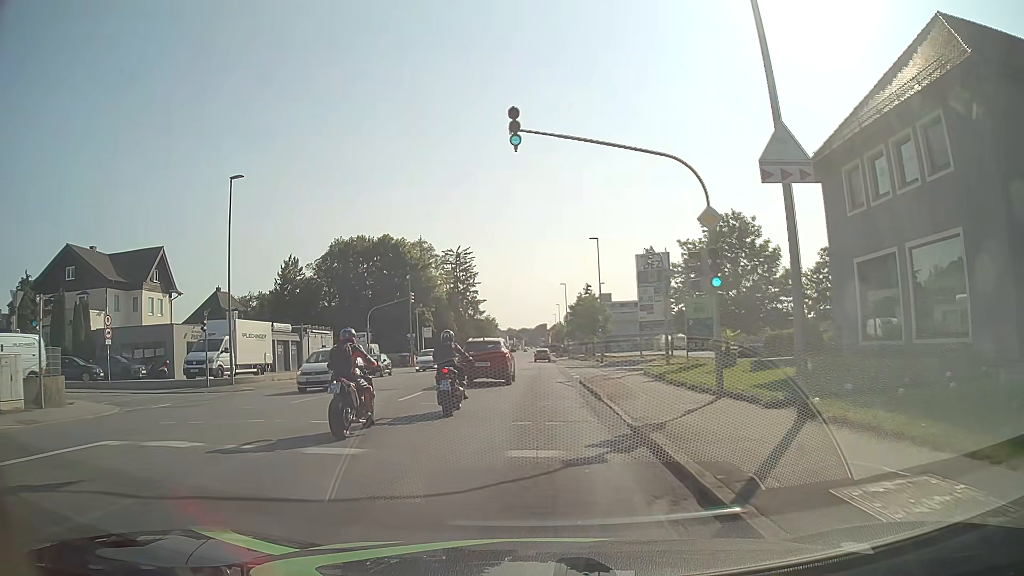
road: tertiary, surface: asphalt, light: Day
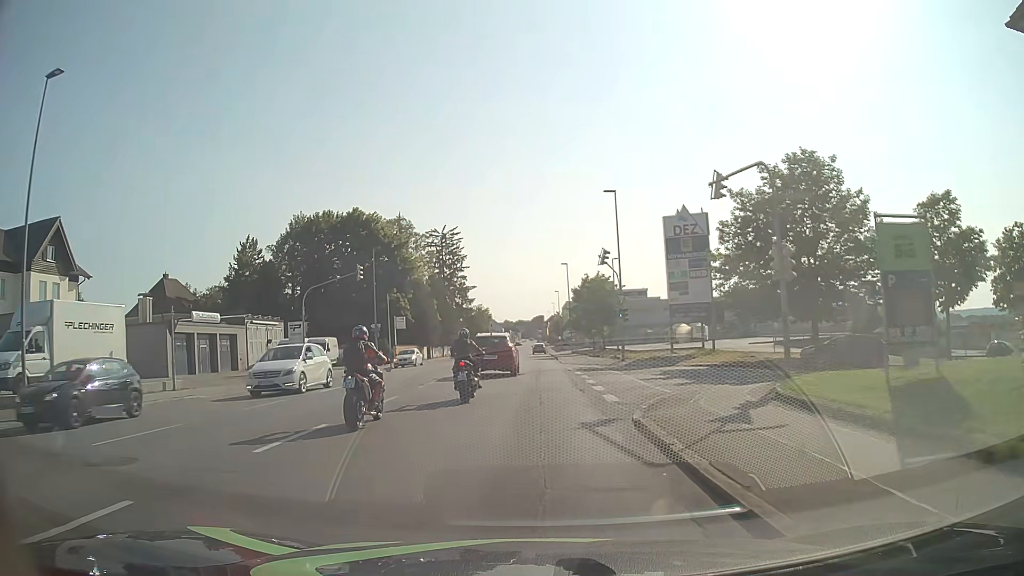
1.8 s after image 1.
(+0.1, +15.3) m; 0°
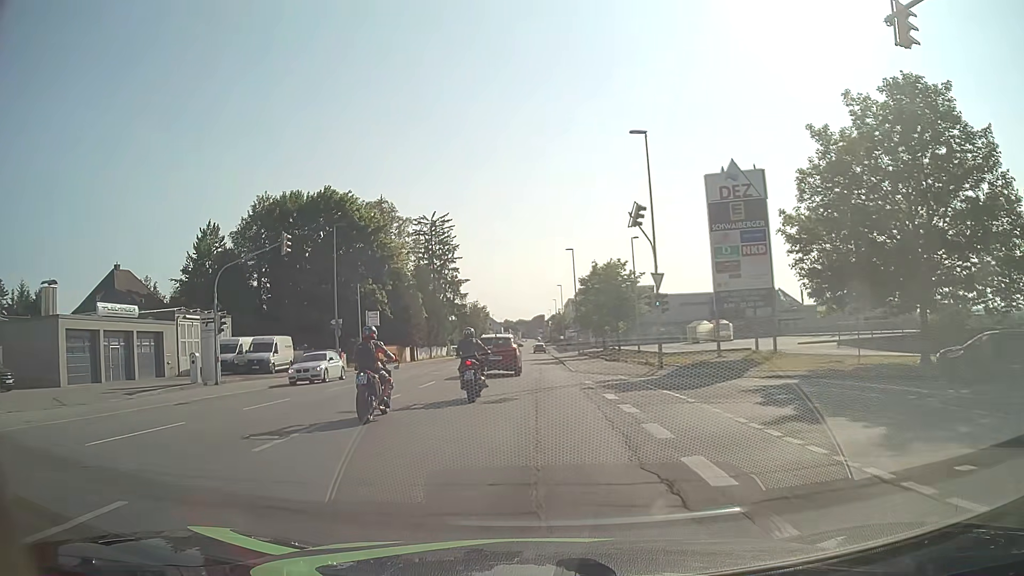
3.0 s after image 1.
(+0.1, +12.1) m; 0°
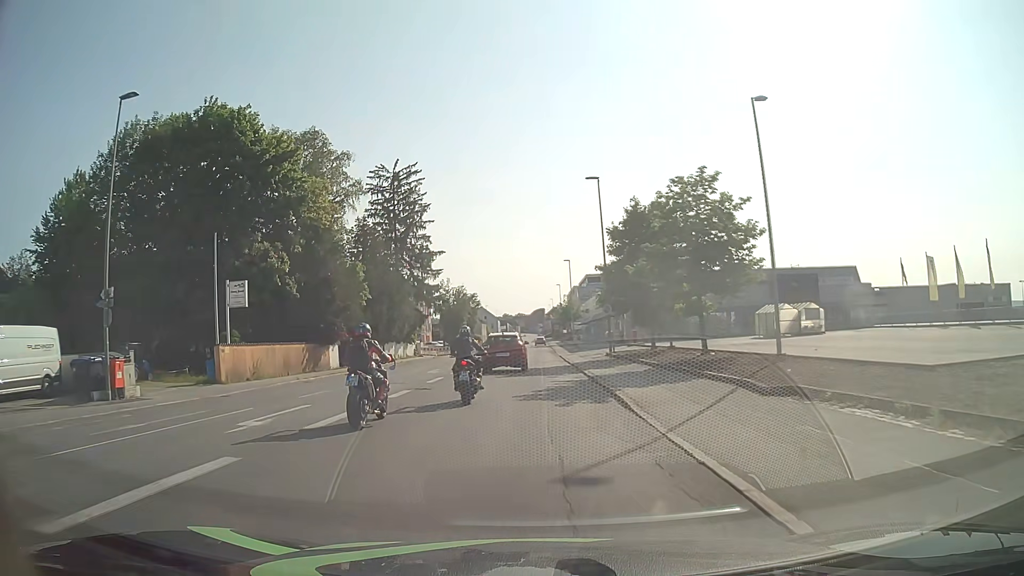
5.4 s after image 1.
(0.0, +27.5) m; 0°
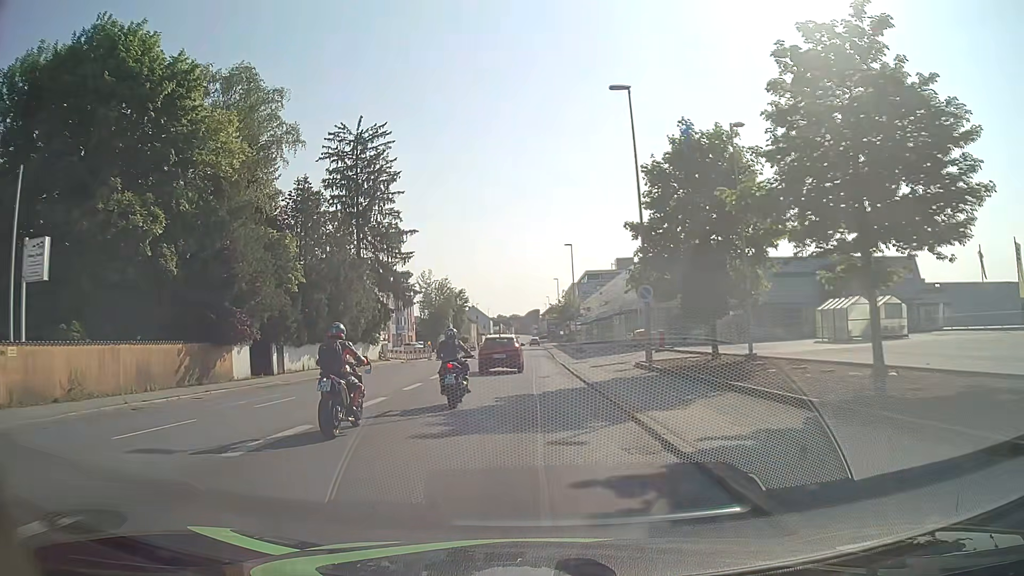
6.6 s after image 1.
(0.0, +14.7) m; 0°
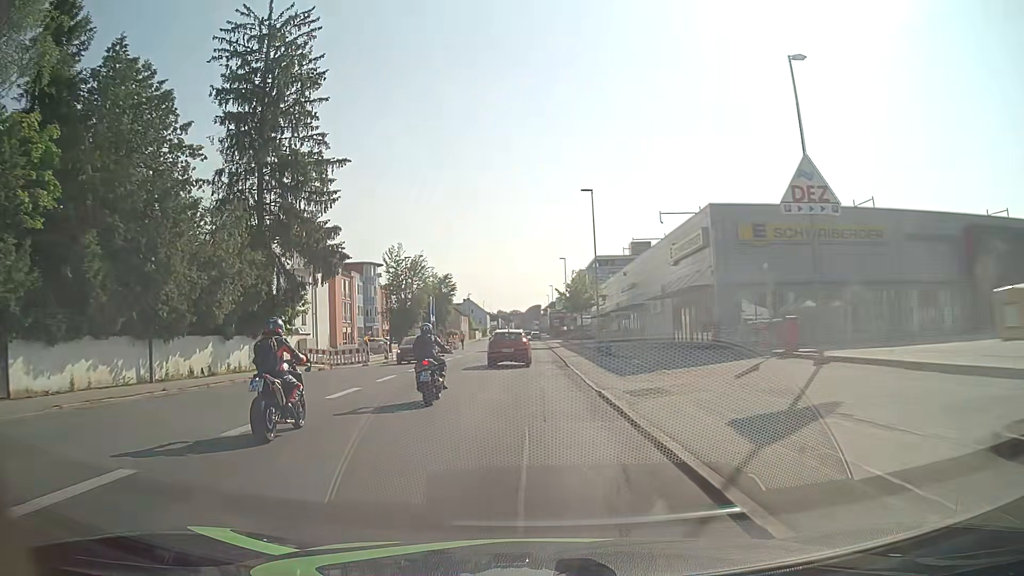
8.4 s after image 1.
(+0.2, +22.9) m; 0°
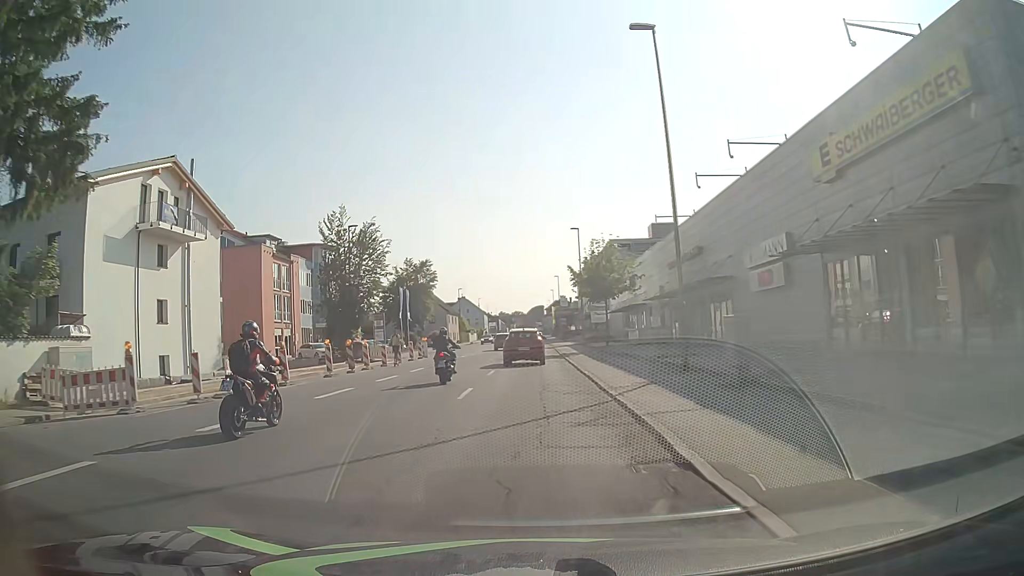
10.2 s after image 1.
(0.0, +23.6) m; 0°
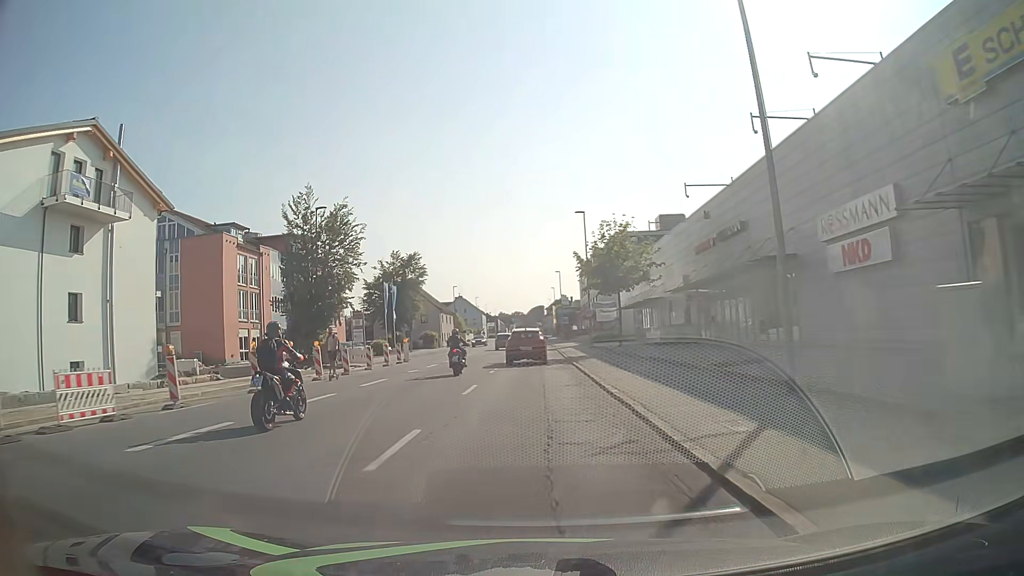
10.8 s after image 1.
(0.0, +7.9) m; 0°
(0, +10) (0, +20) (0, +30) (0, +40) (0, +50) (0, +60) (+1, +70) (+1, +80) (+1, +90) (+1, +100) m
